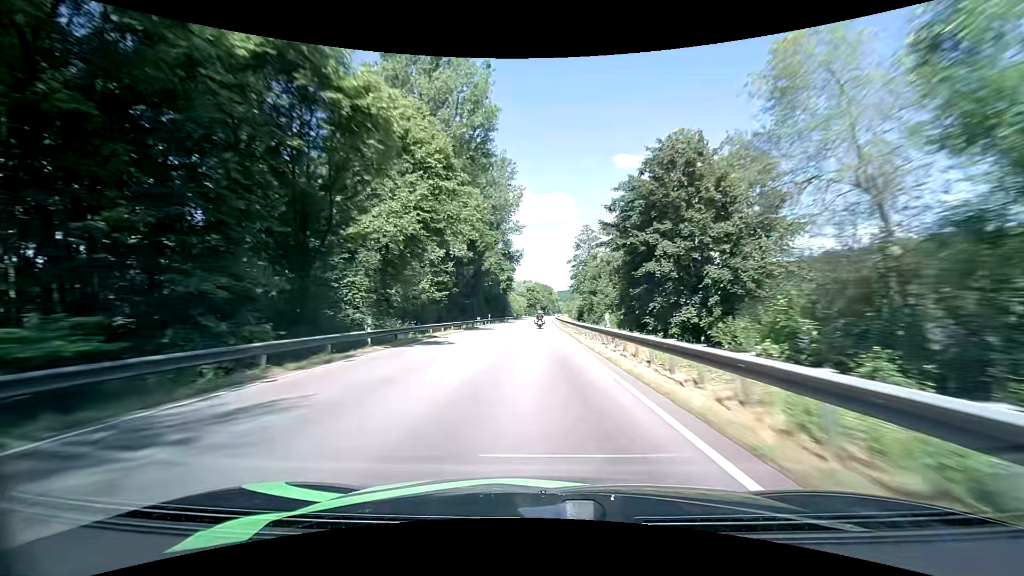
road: primary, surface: asphalt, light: Day
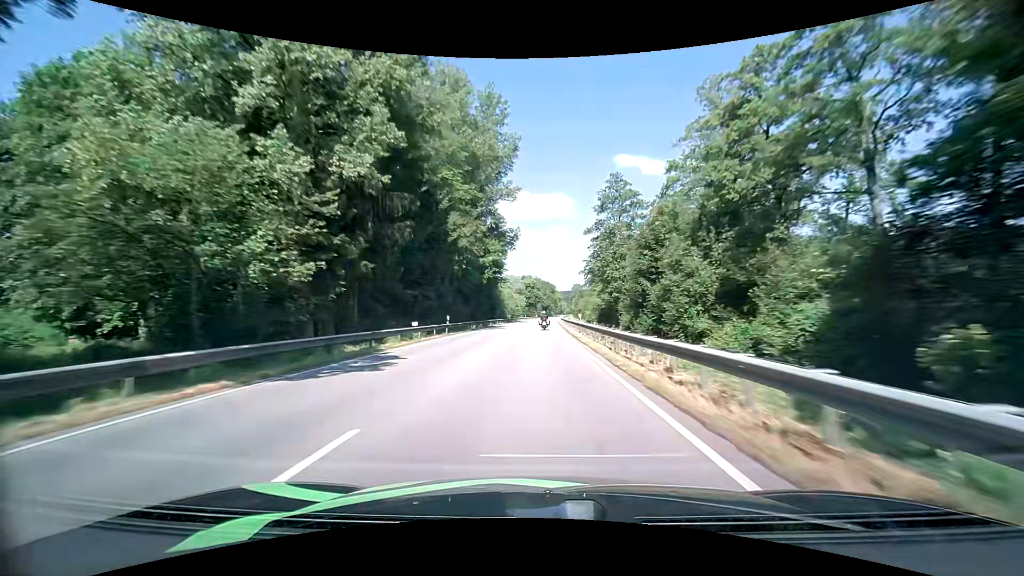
(+0.1, +32.3) m; 0°
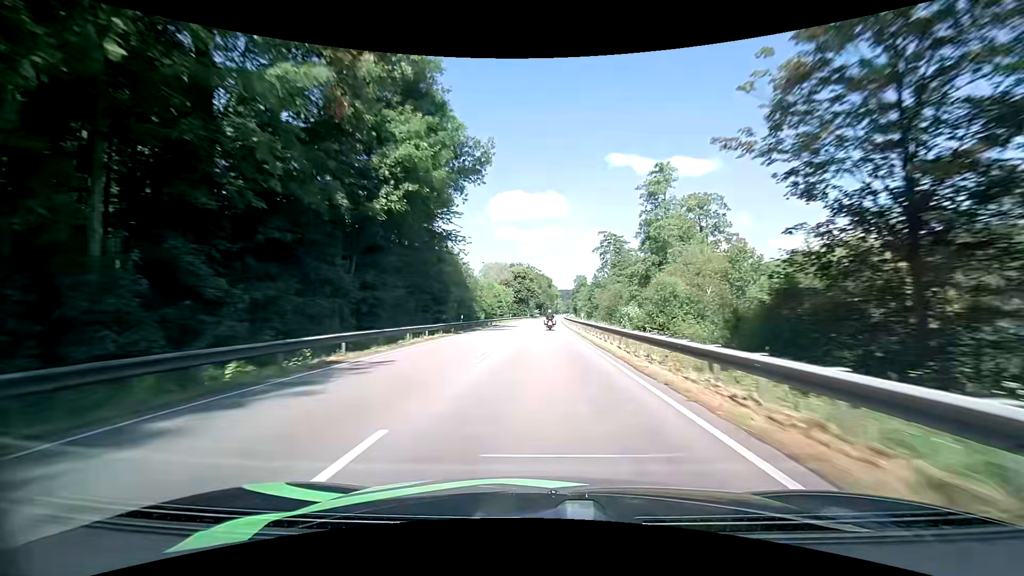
(+0.2, +47.7) m; 0°
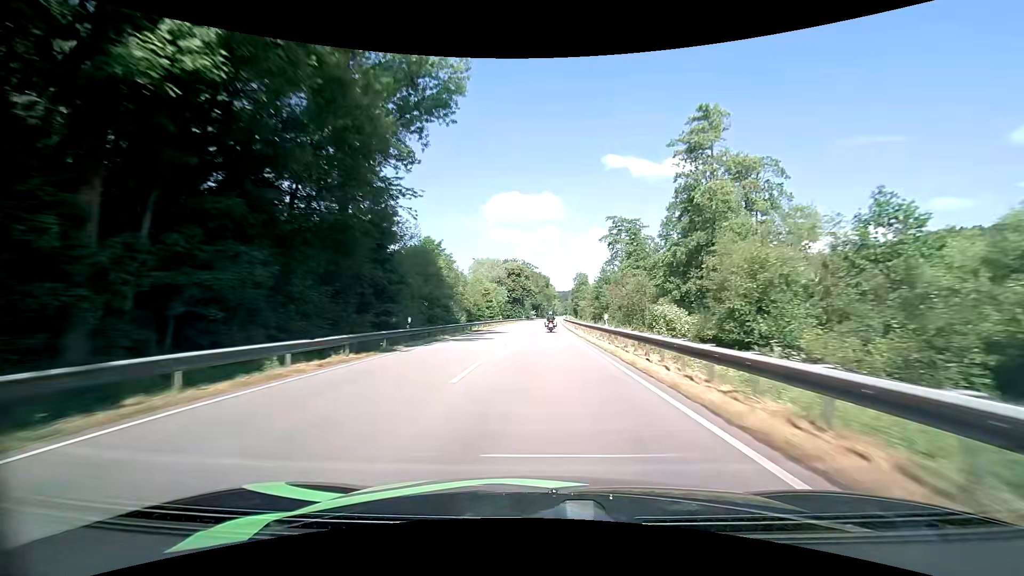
(+0.1, +15.7) m; 0°
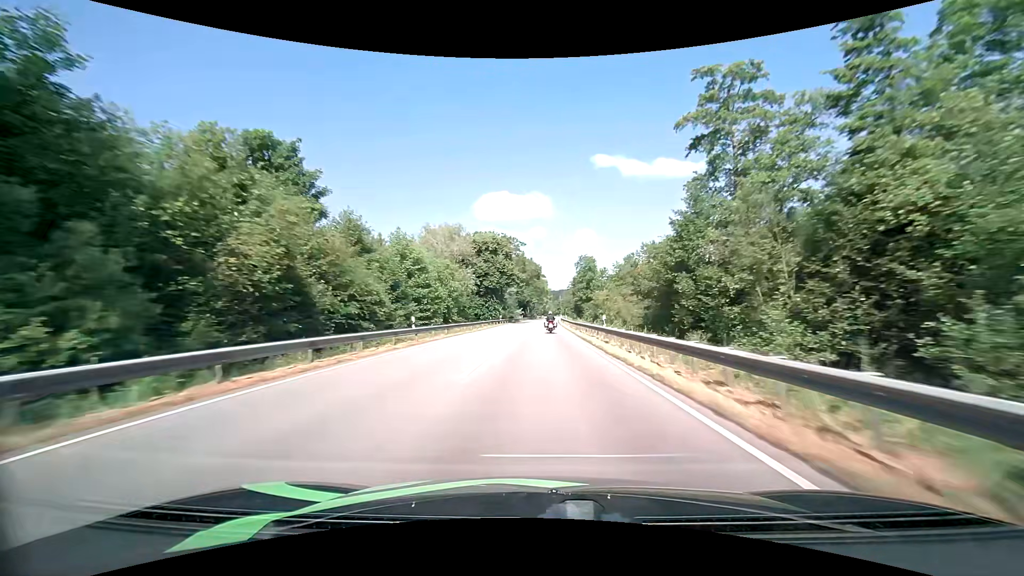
(+0.9, +47.0) m; +2°
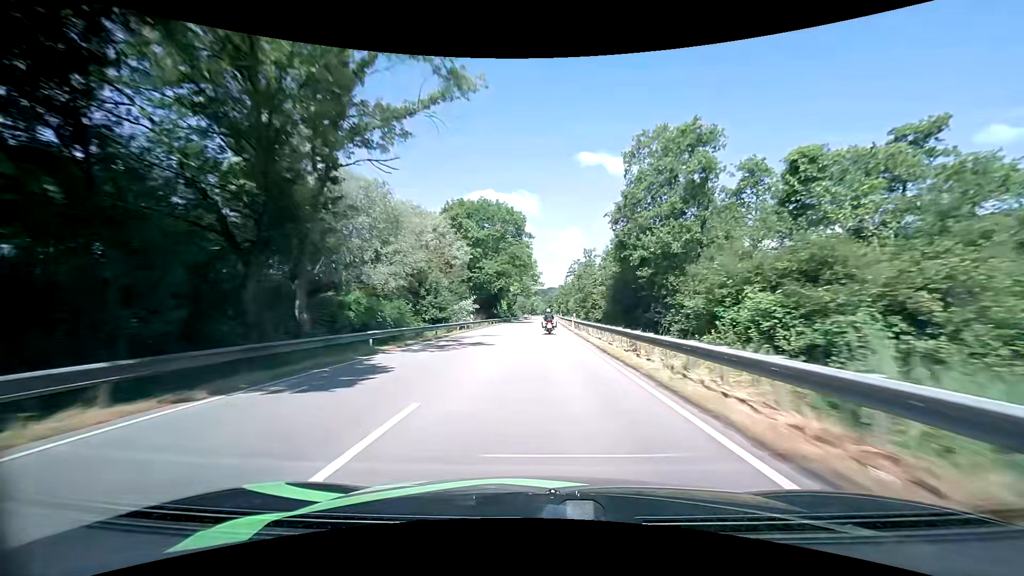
(+1.0, +78.6) m; +1°
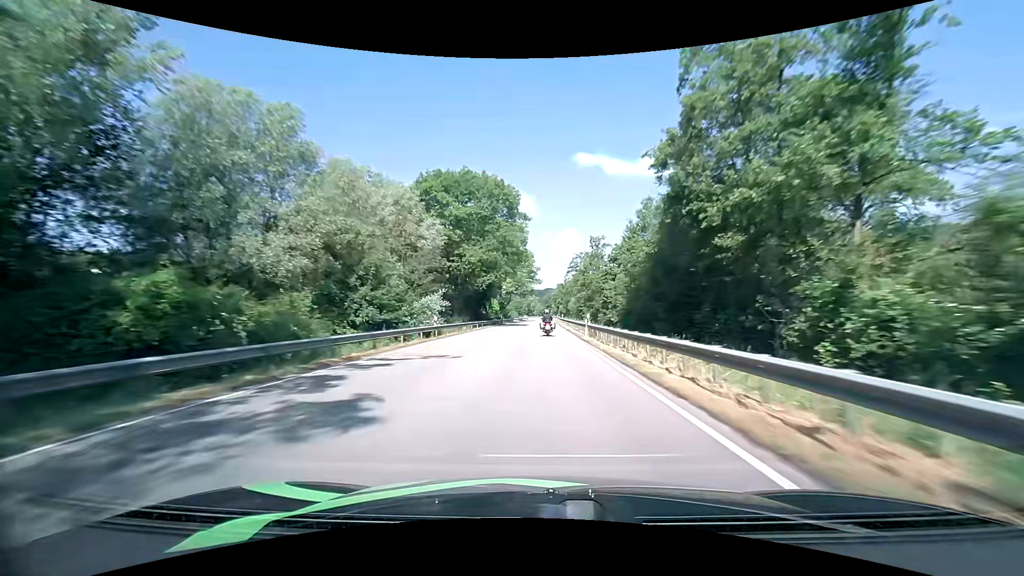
(0.0, +15.6) m; 0°
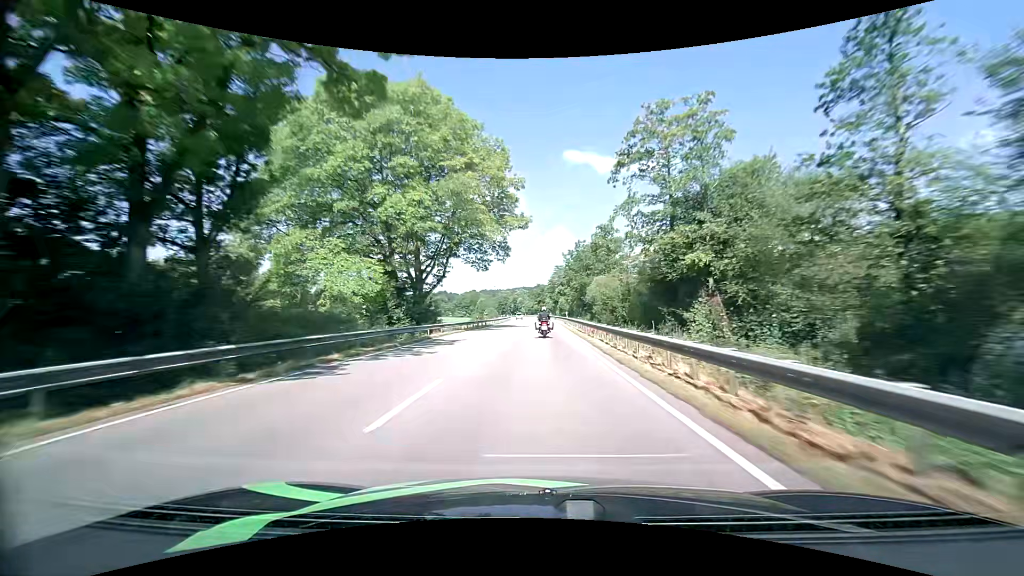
(+0.9, +77.3) m; +1°
(0, +10) (0, +20) (0, +30) (0, +40) (0, +50) (0, +60) (0, +70) (0, +80) (0, +90) (0, +100) m
